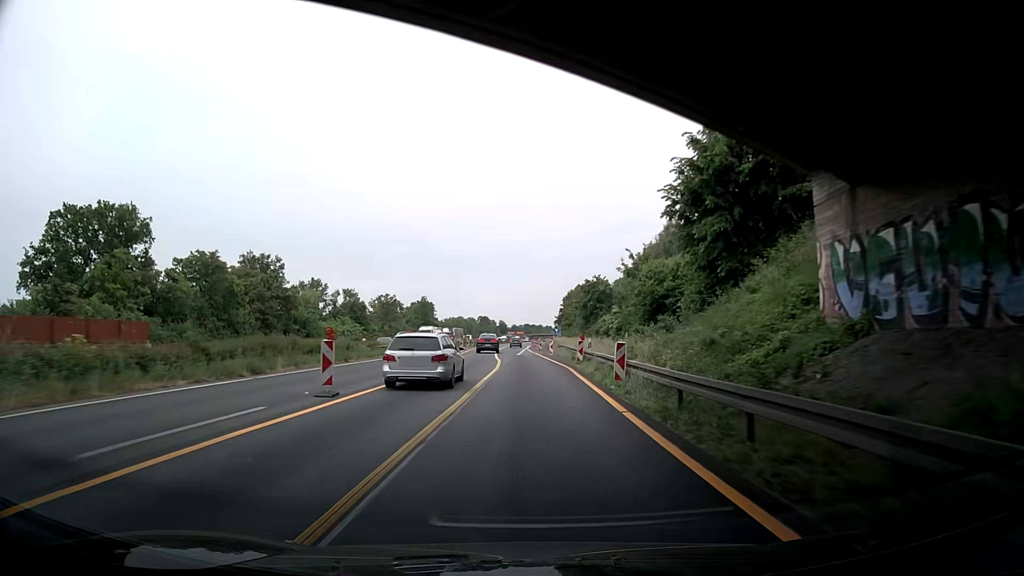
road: motorway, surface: asphalt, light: Day
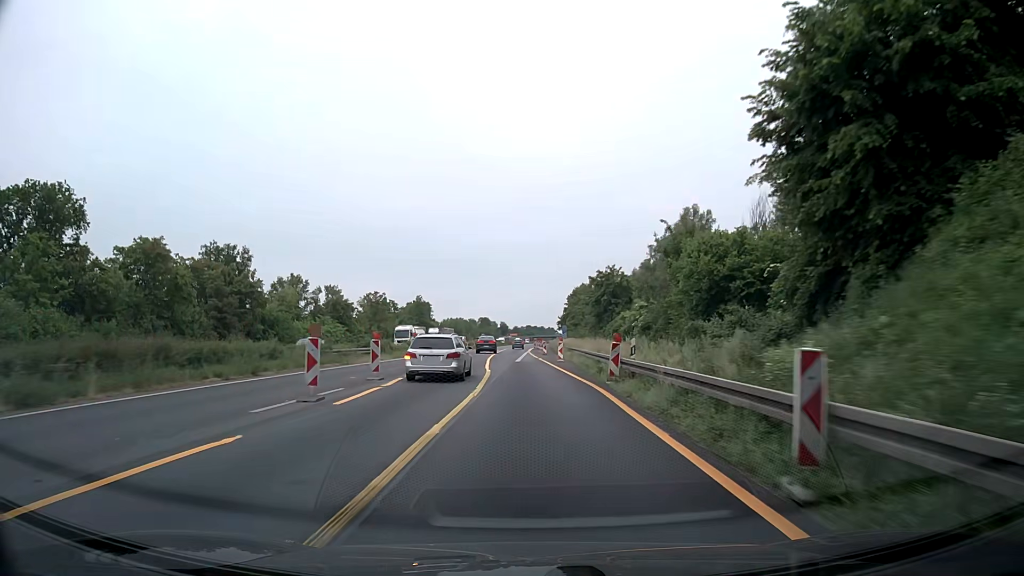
(0.0, +12.5) m; -1°
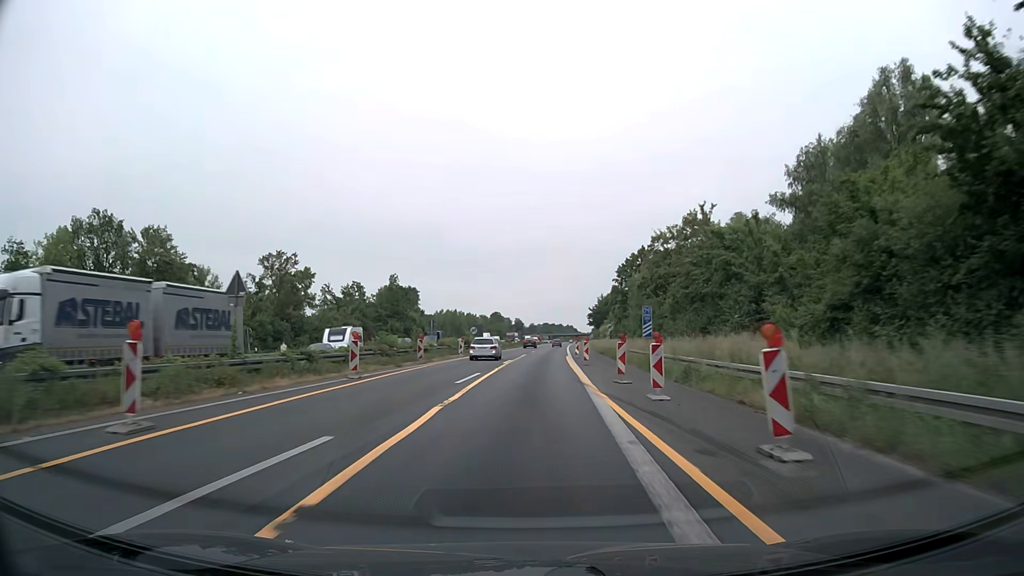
(-0.4, +62.6) m; -1°
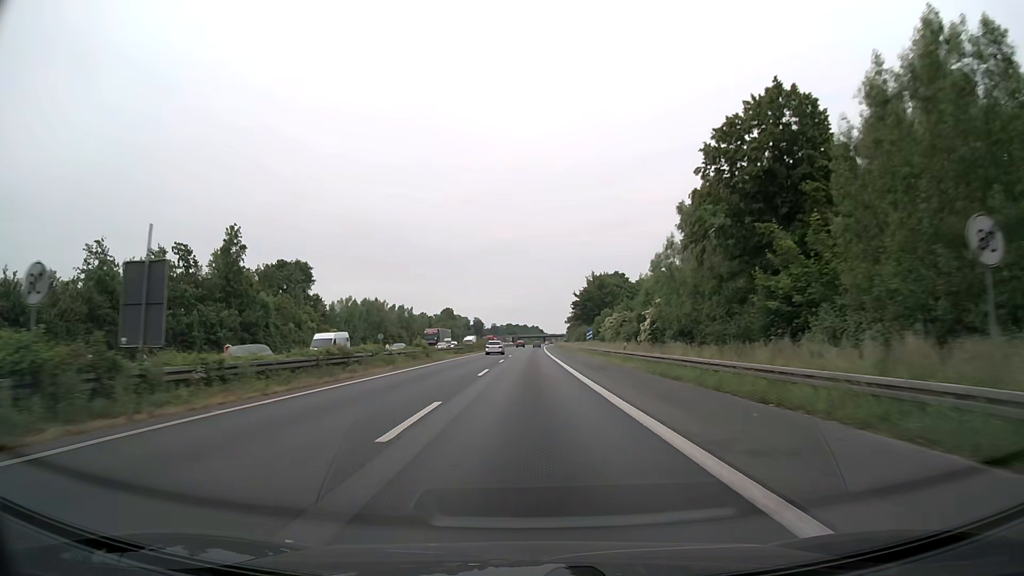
(+2.0, +65.8) m; +3°
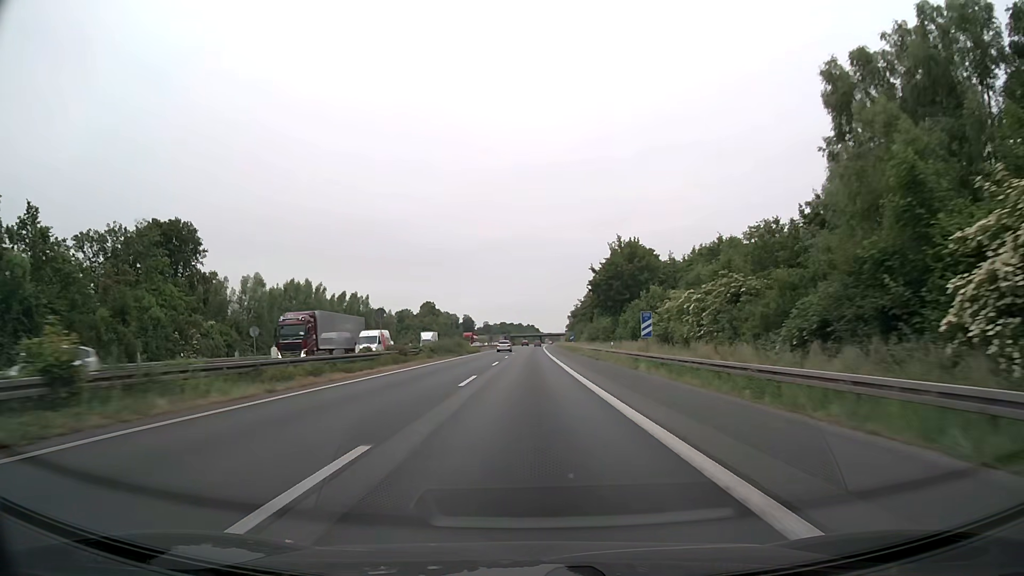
(+0.1, +42.5) m; 0°
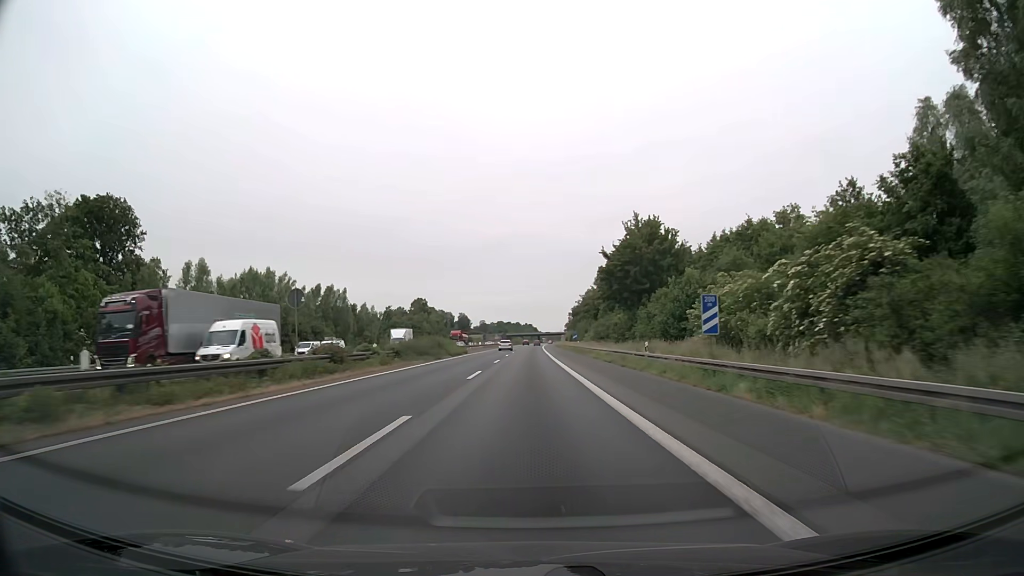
(0.0, +14.7) m; 0°
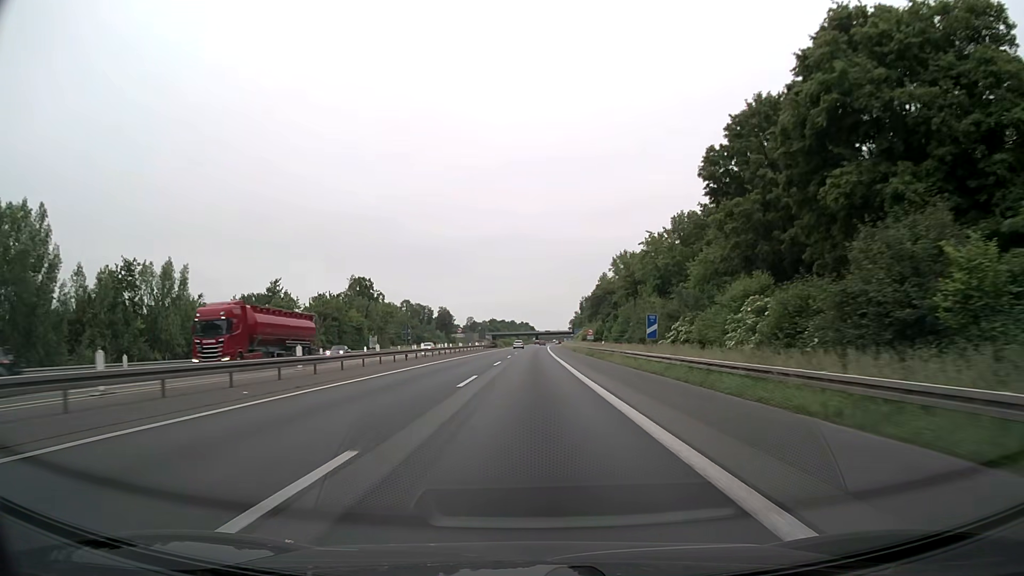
(+0.4, +76.1) m; 0°
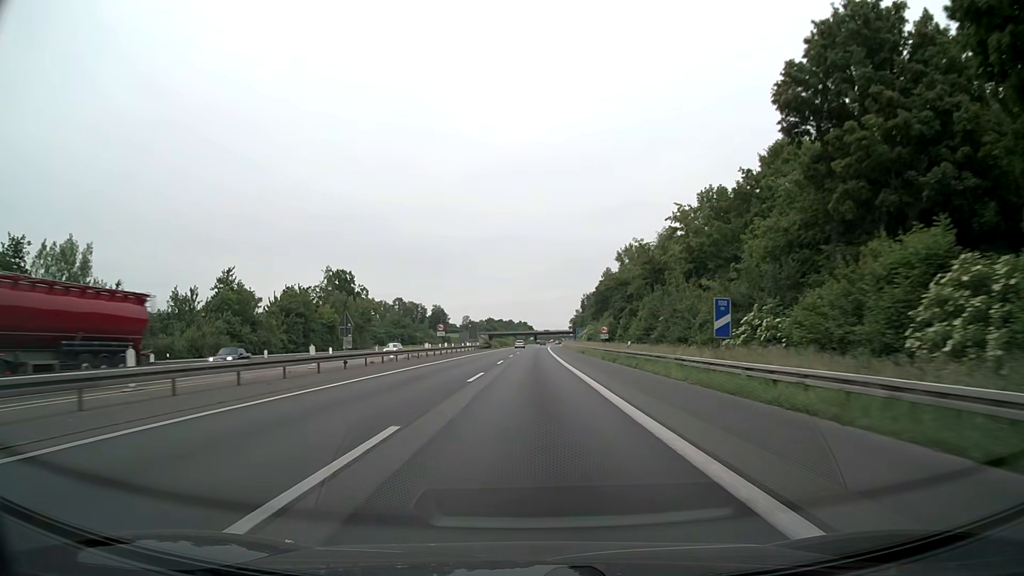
(0.0, +15.6) m; 0°
(0, +10) (0, +20) (0, +30) (0, +40) (0, +50) (0, +60) (0, +70) (+1, +80) (+1, +90) (+1, +100) m
